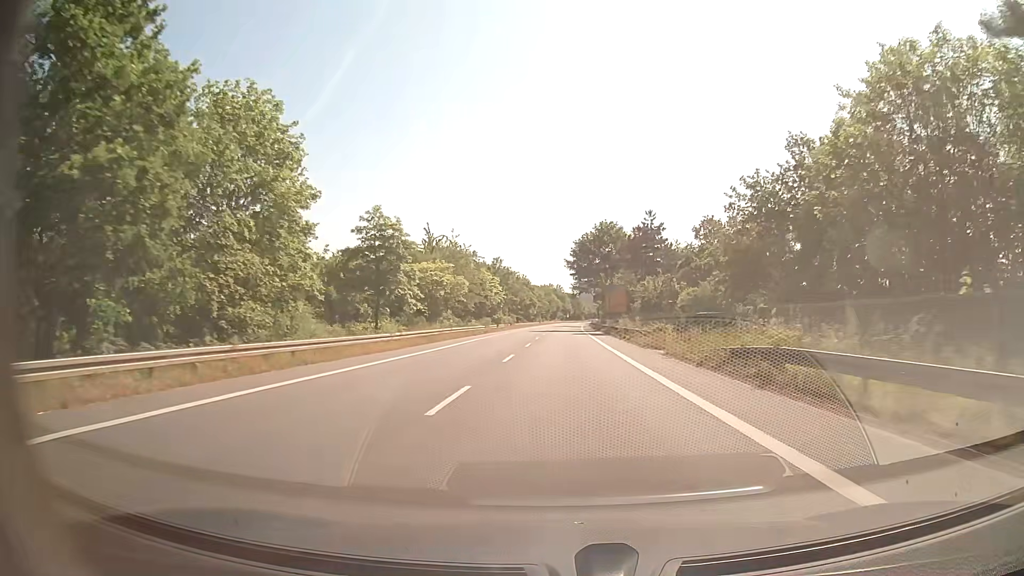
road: secondary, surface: asphalt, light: Day
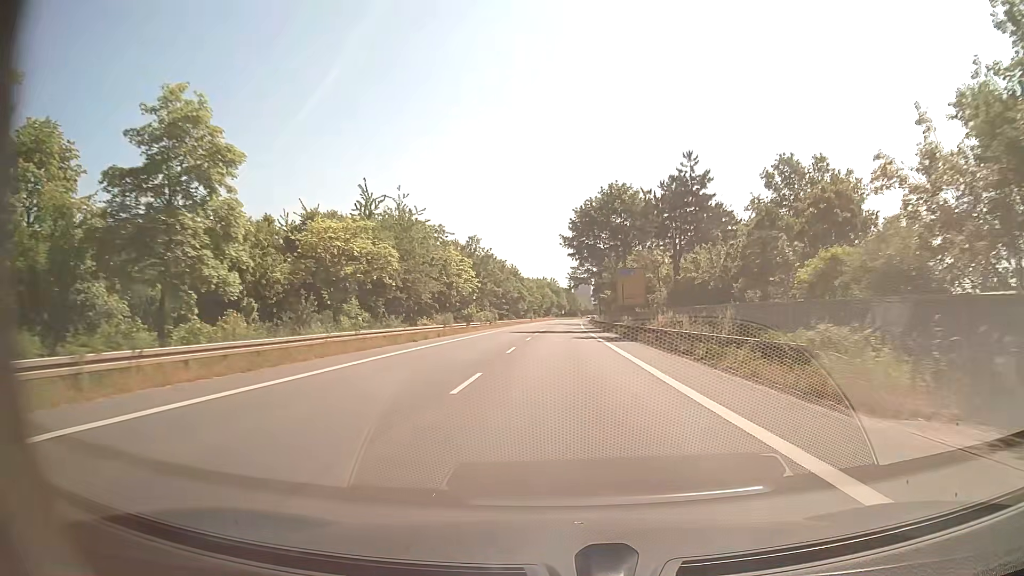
(+0.2, +22.5) m; +1°
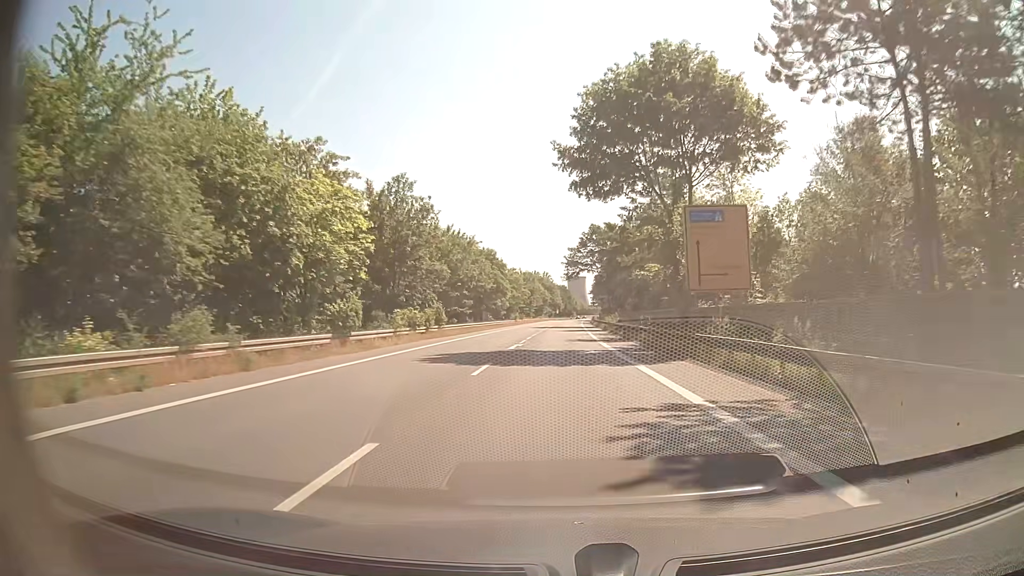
(+0.2, +33.8) m; +1°
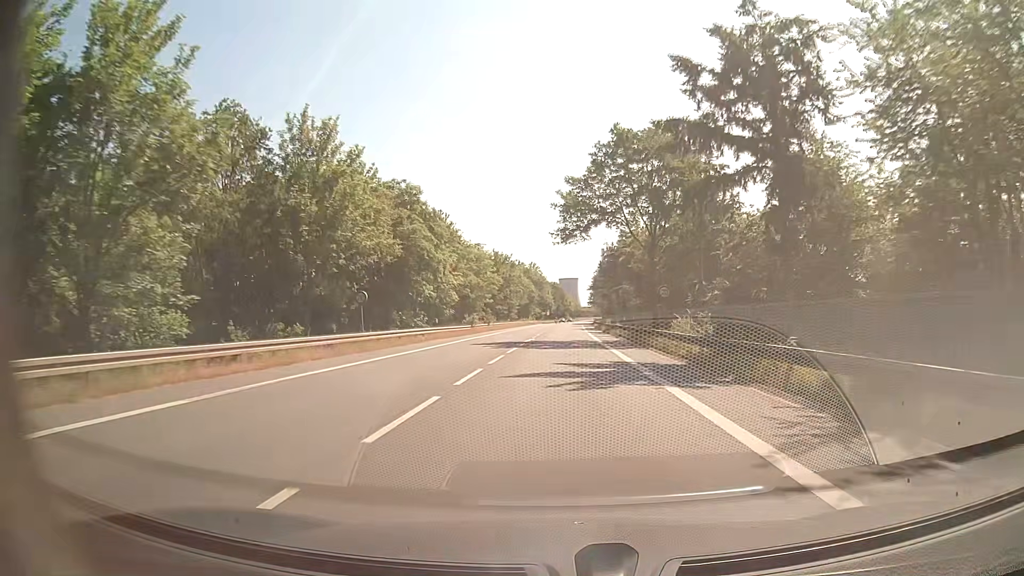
(+0.2, +45.1) m; +1°
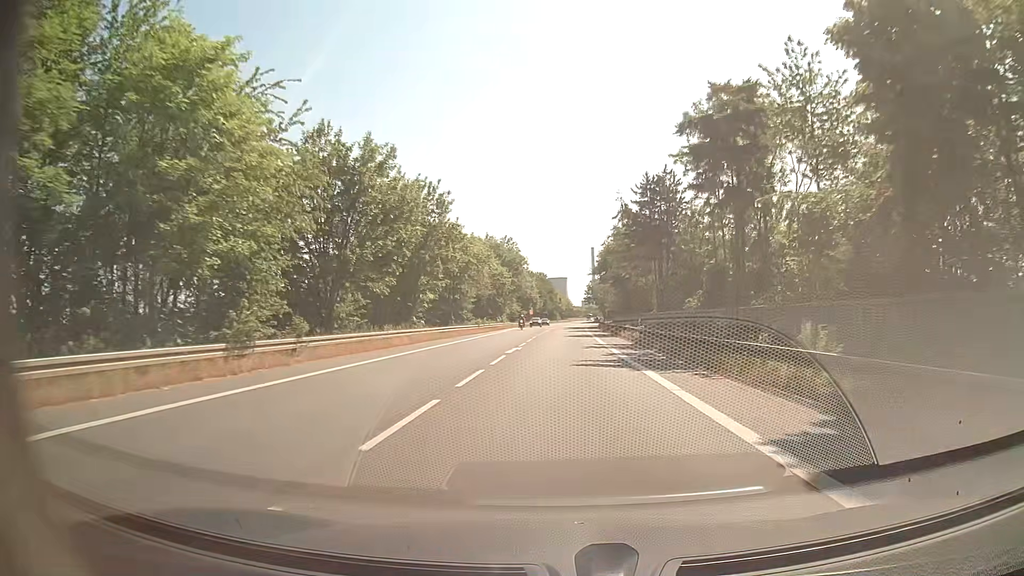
(0.0, +56.4) m; +1°
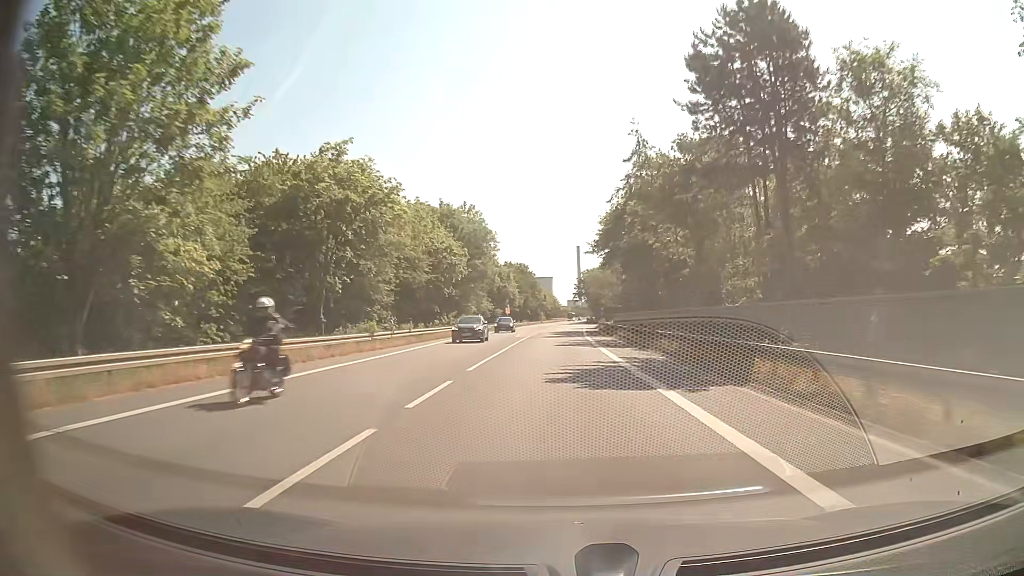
(-0.1, +33.9) m; +1°
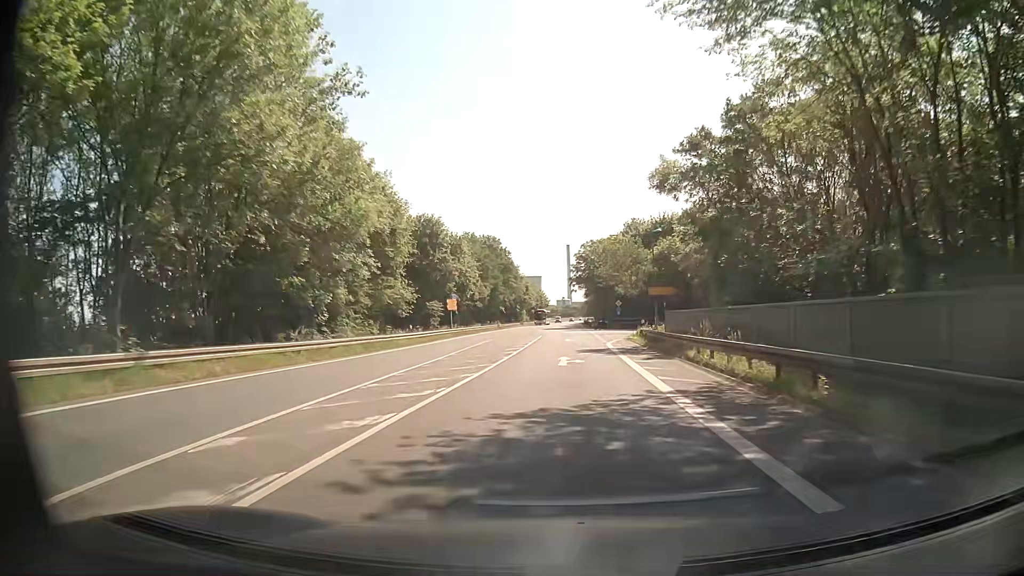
(+0.4, +56.5) m; +1°
